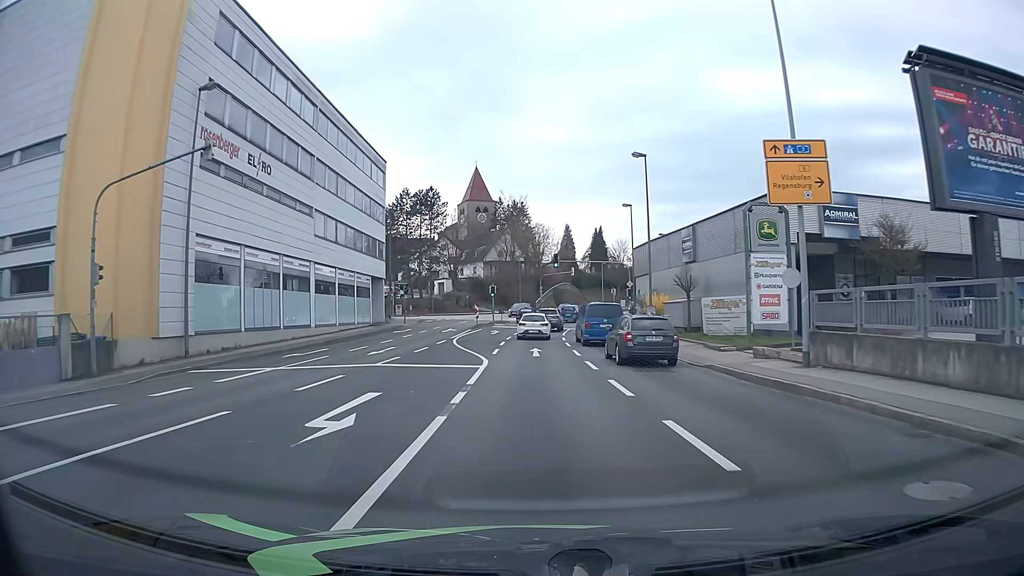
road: tertiary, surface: asphalt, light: Day
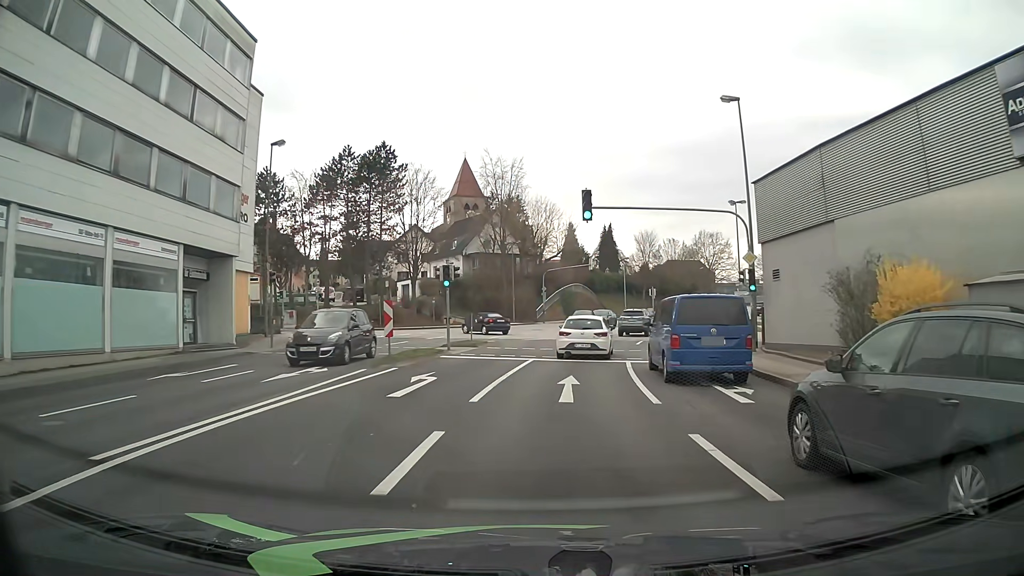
(-0.2, +31.1) m; +1°
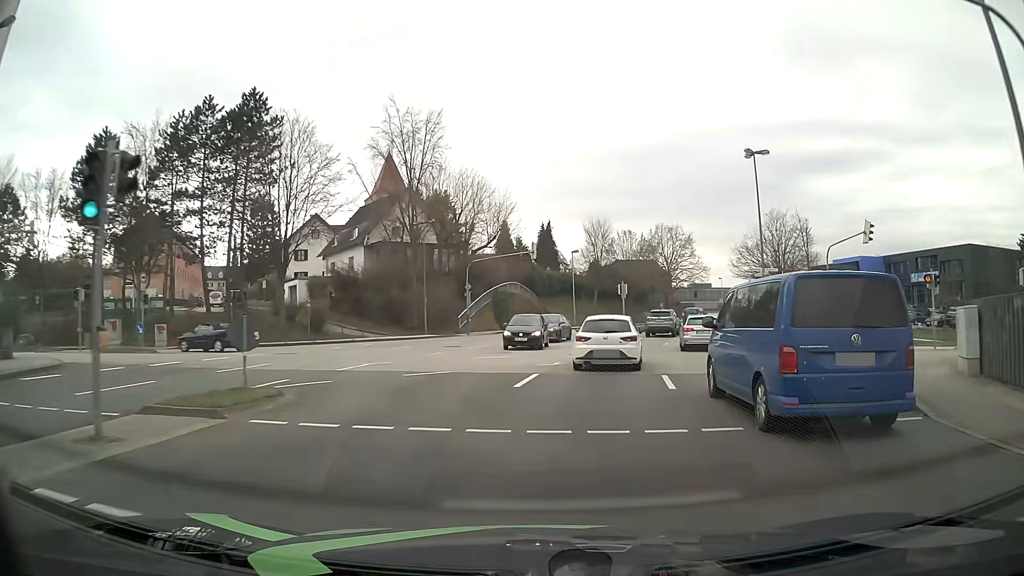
(+0.5, +19.0) m; +5°
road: tertiary_link
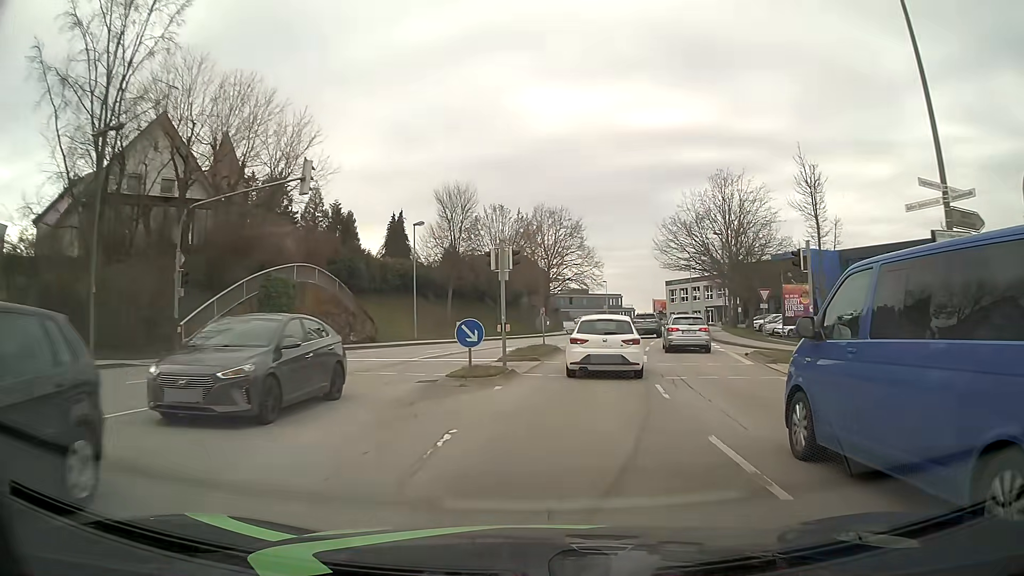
(+2.6, +25.9) m; +12°
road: tertiary
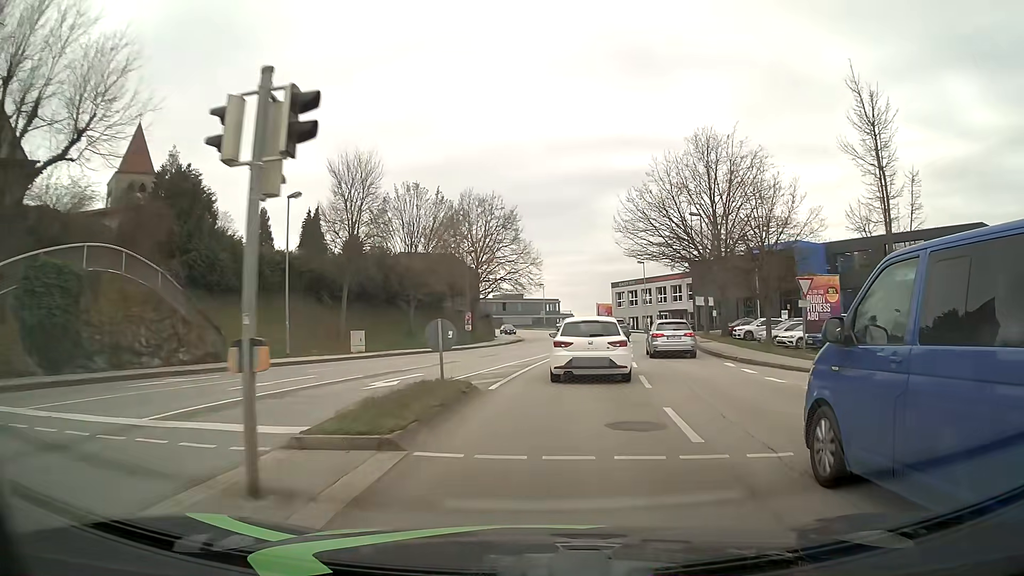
(+0.6, +13.2) m; +5°
(0, +10) (+1, +20) (+2, +30) (+4, +40) (+5, +50) (+6, +60) (+7, +70) (+6, +80) (+5, +90) (+3, +99) m
